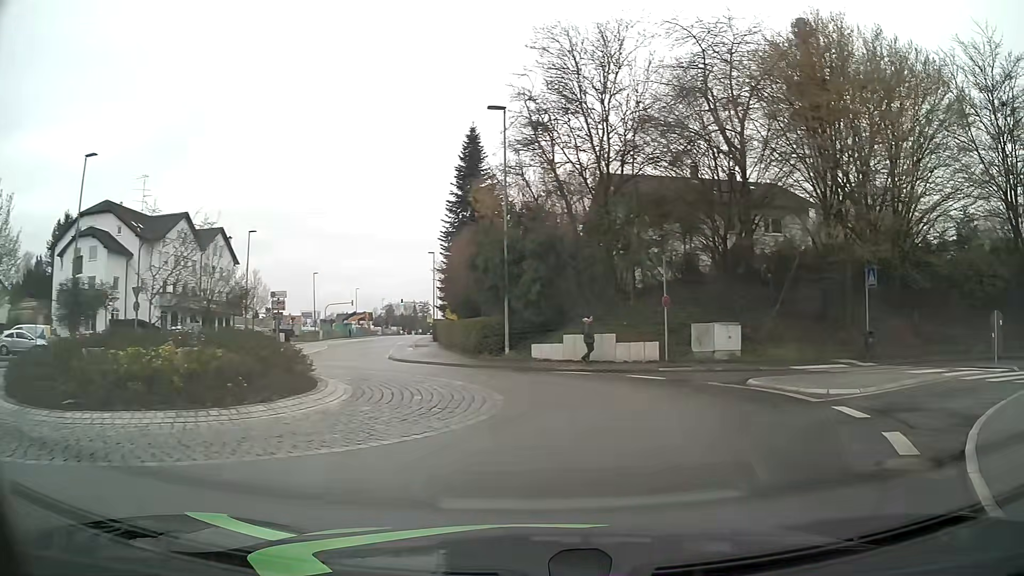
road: tertiary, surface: asphalt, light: Day
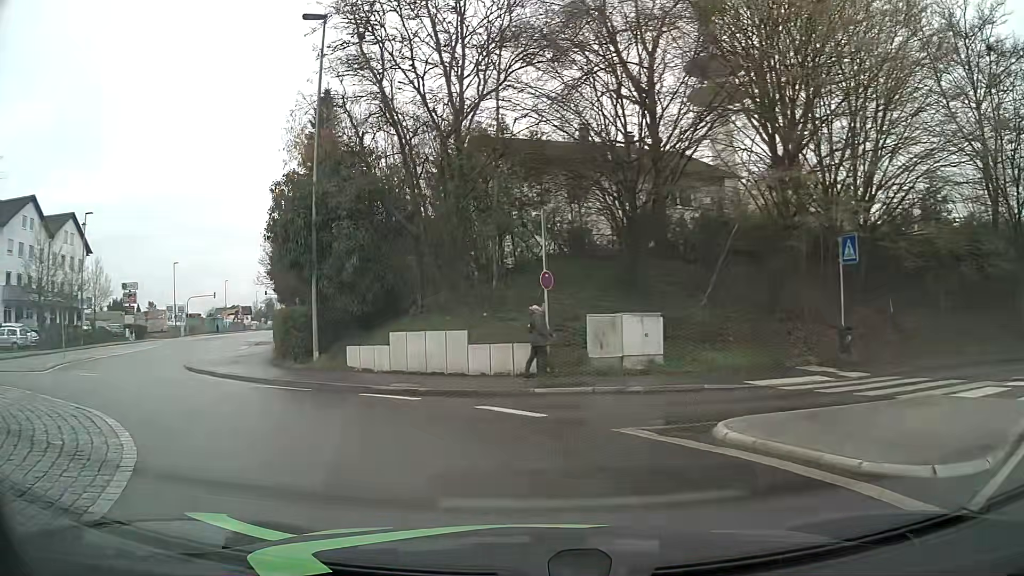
(+1.3, +8.6) m; +9°
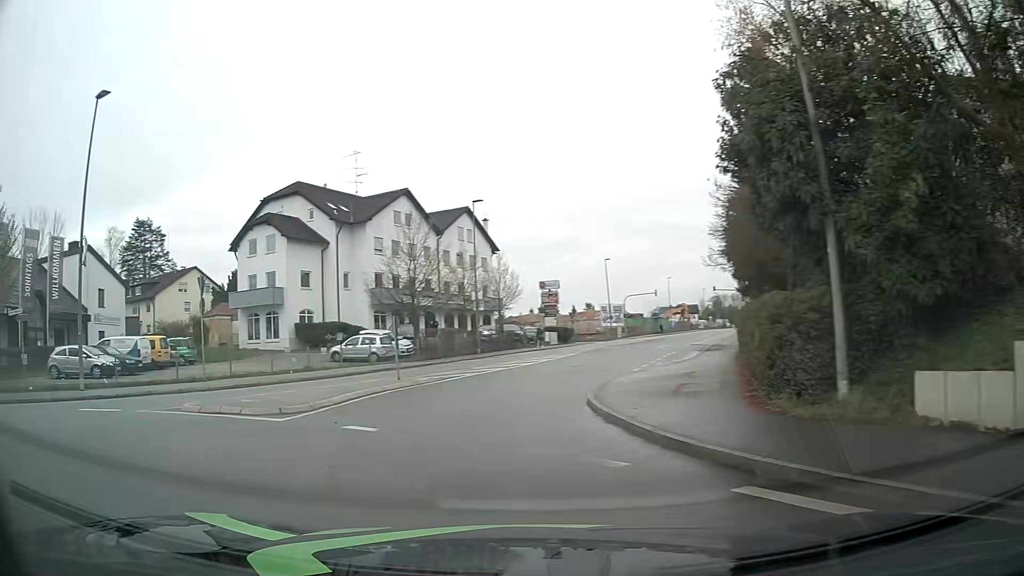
(-2.8, +9.0) m; -39°
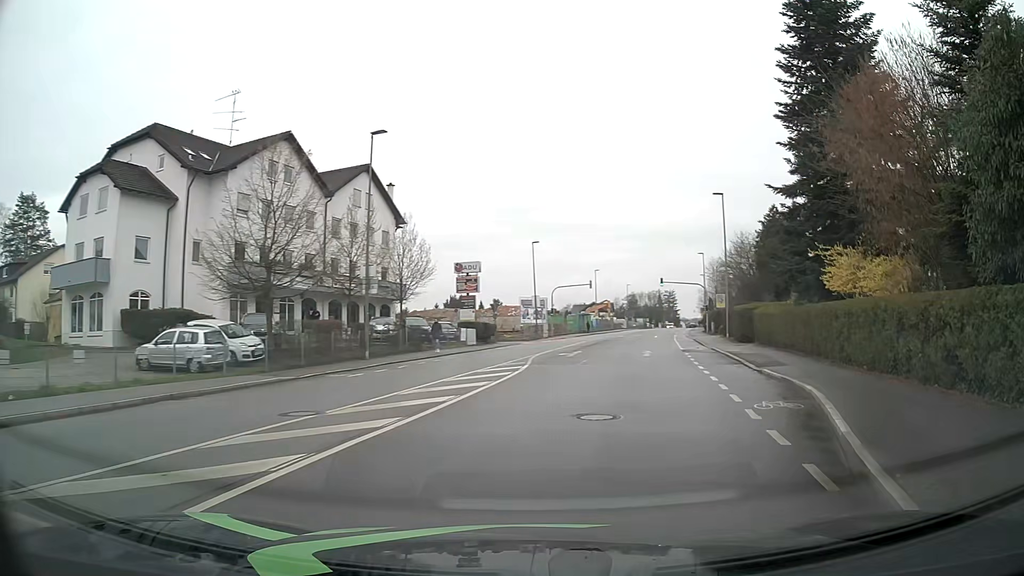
(-0.7, +15.3) m; +9°
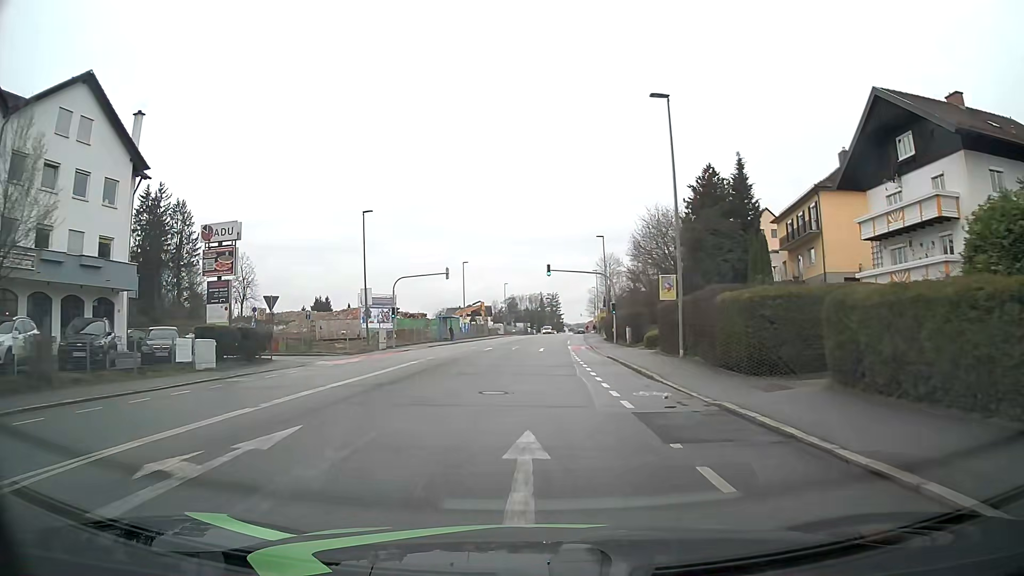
(+3.4, +22.4) m; +9°
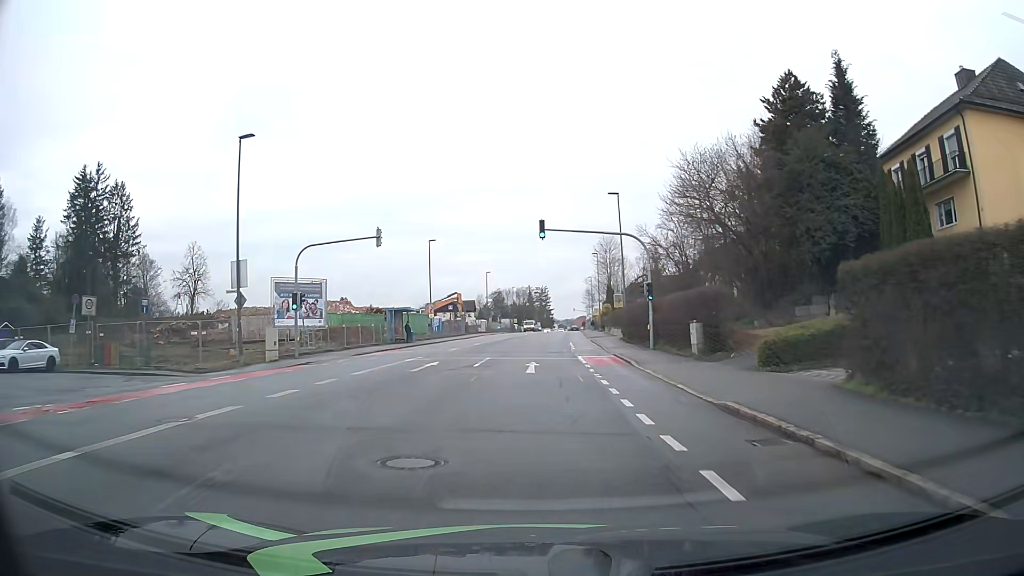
(+0.4, +20.7) m; +2°
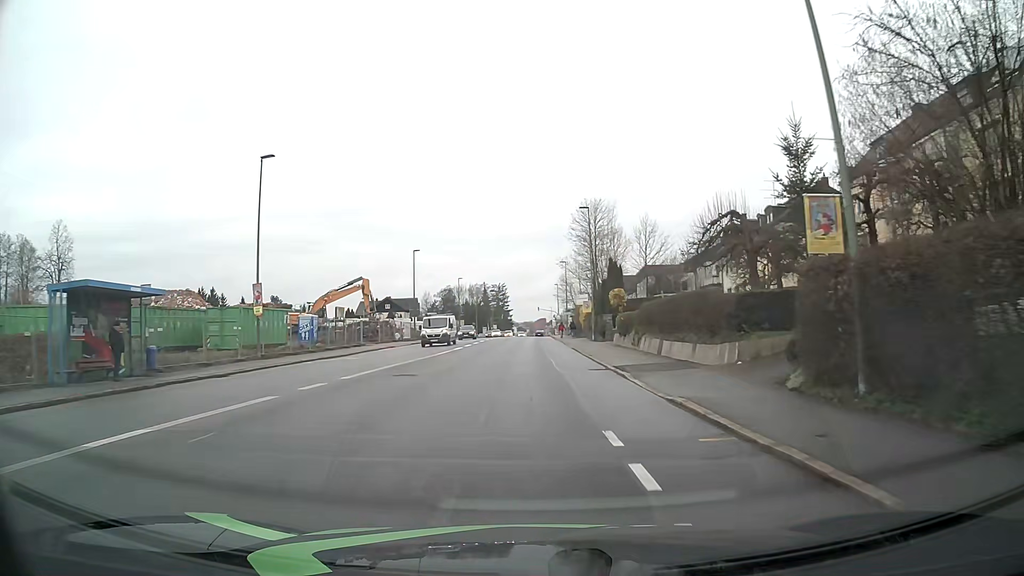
(+0.8, +37.6) m; +4°
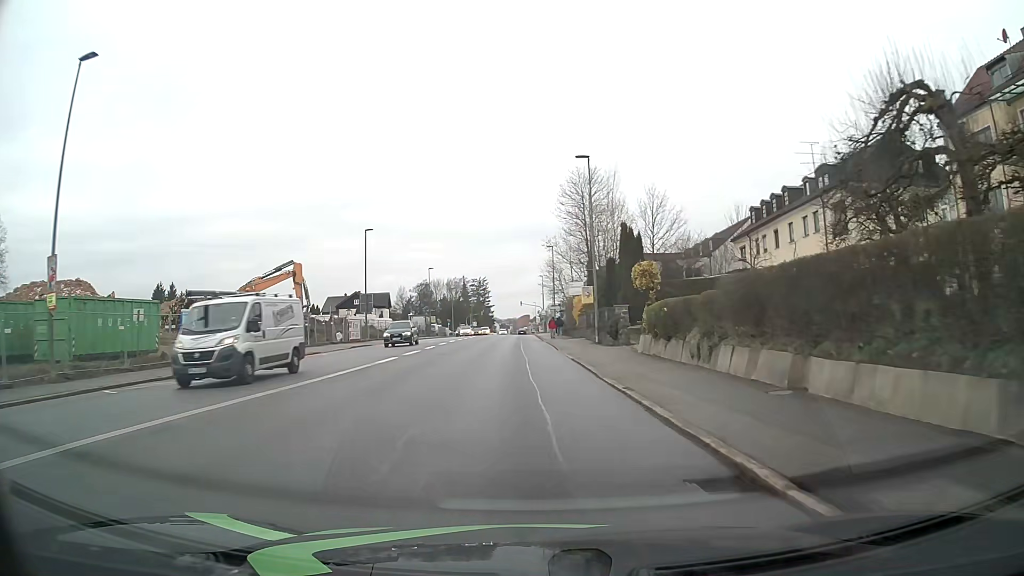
(+0.2, +15.3) m; +1°
(0, +10) (0, +20) (0, +30) (-1, +40) (-1, +50) (-1, +60) (-1, +70) (-1, +80) (-2, +90) (-2, +100) m
